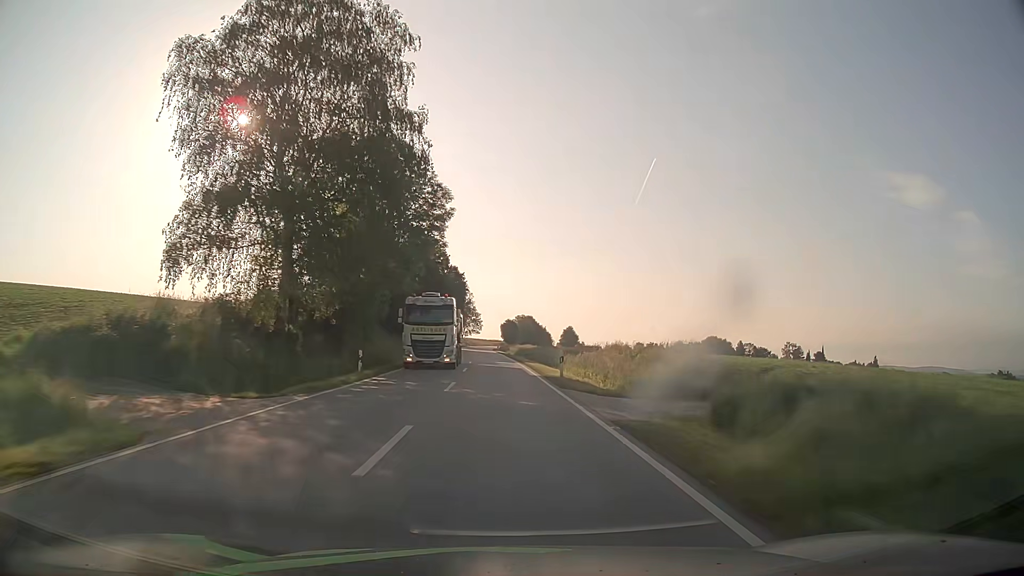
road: secondary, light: Day
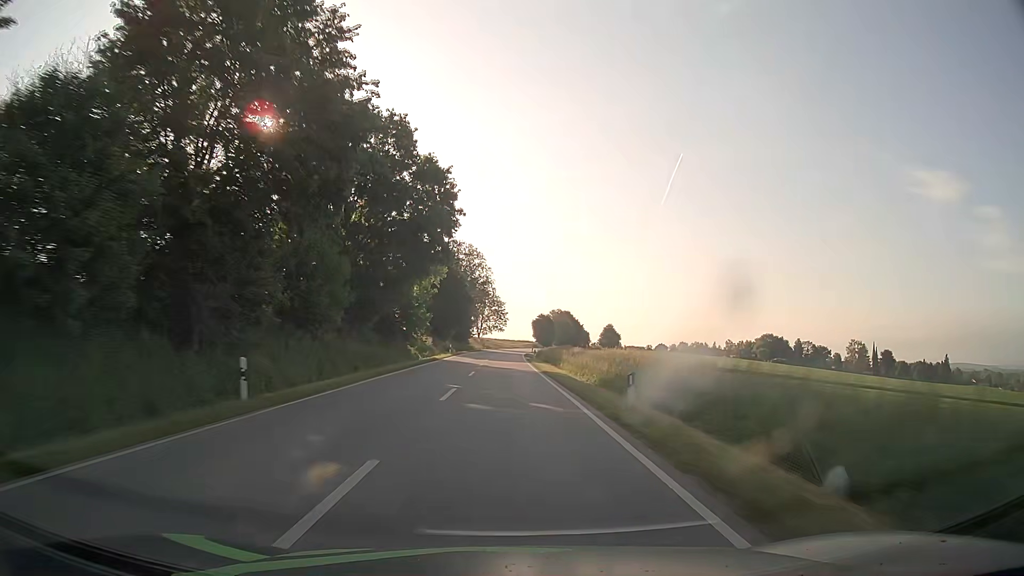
(-1.6, +63.3) m; -2°
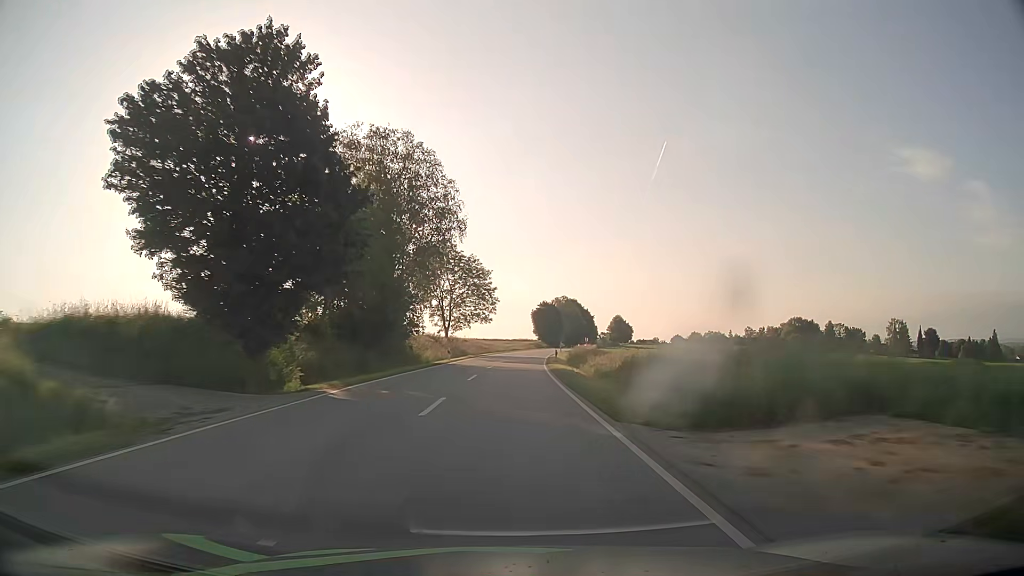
(+0.1, +63.4) m; +1°
(0, +10) (0, +20) (0, +30) (+1, +40) (+1, +50) (+2, +60) (+2, +70) (+3, +80) (+4, +90) (+5, +100) m
